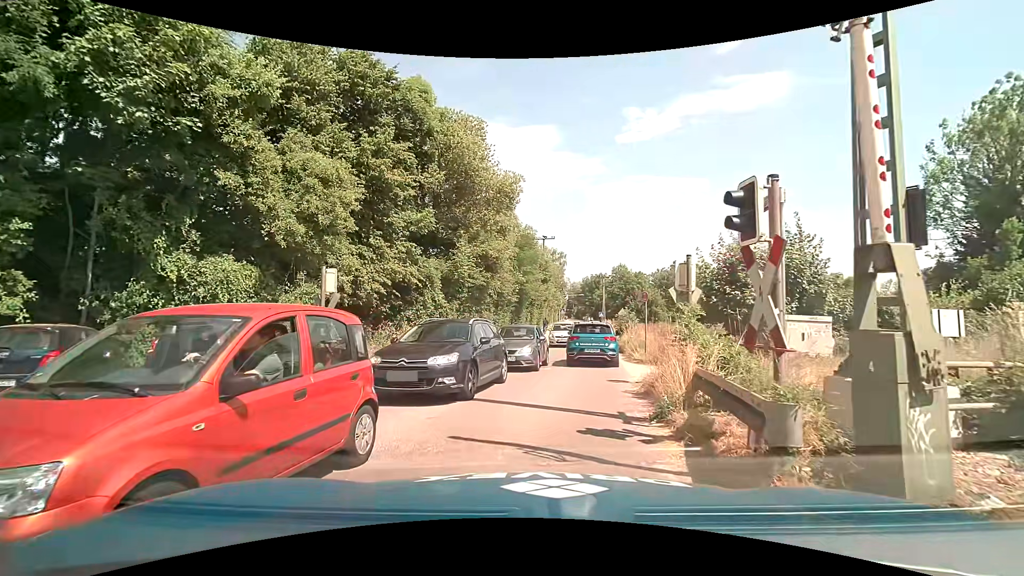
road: unclassified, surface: asphalt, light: Day
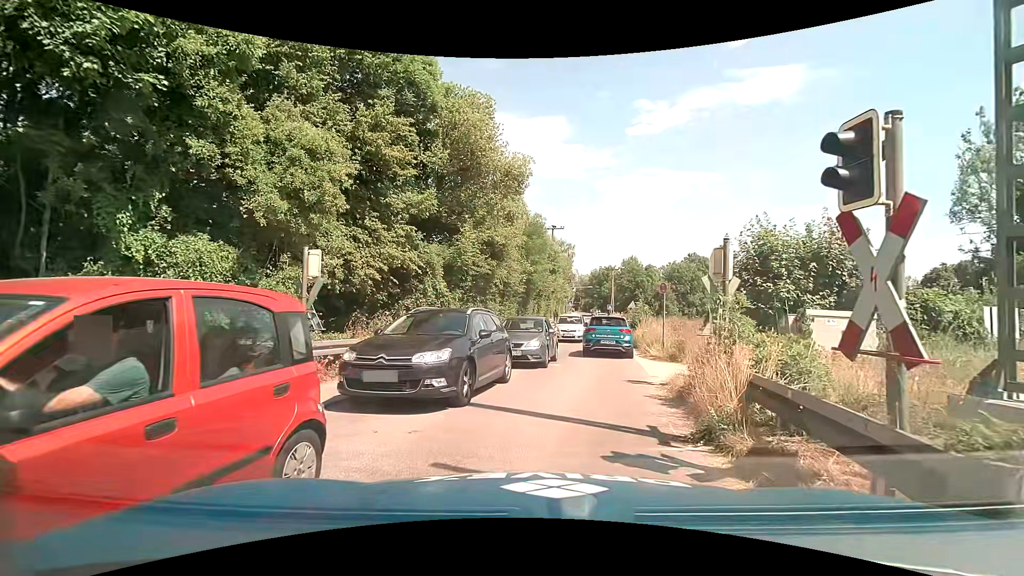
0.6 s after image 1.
(+0.1, +1.5) m; +2°
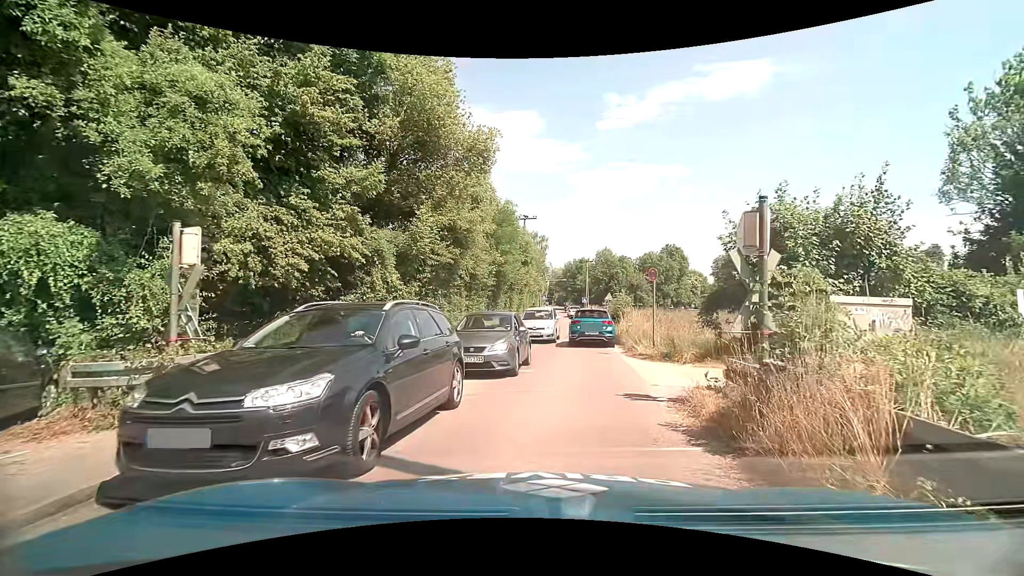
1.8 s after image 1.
(+0.1, +3.0) m; +2°
